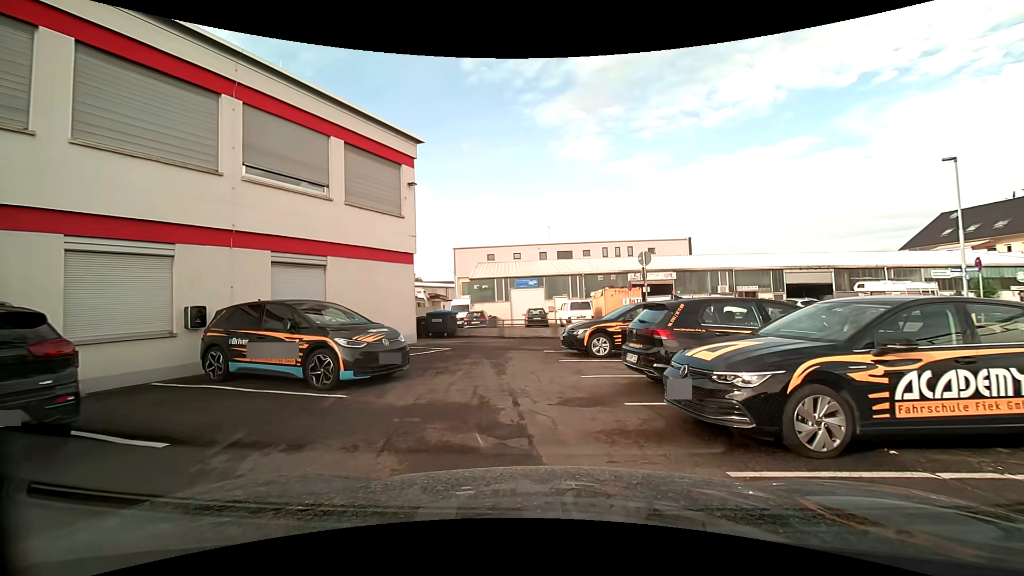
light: Day
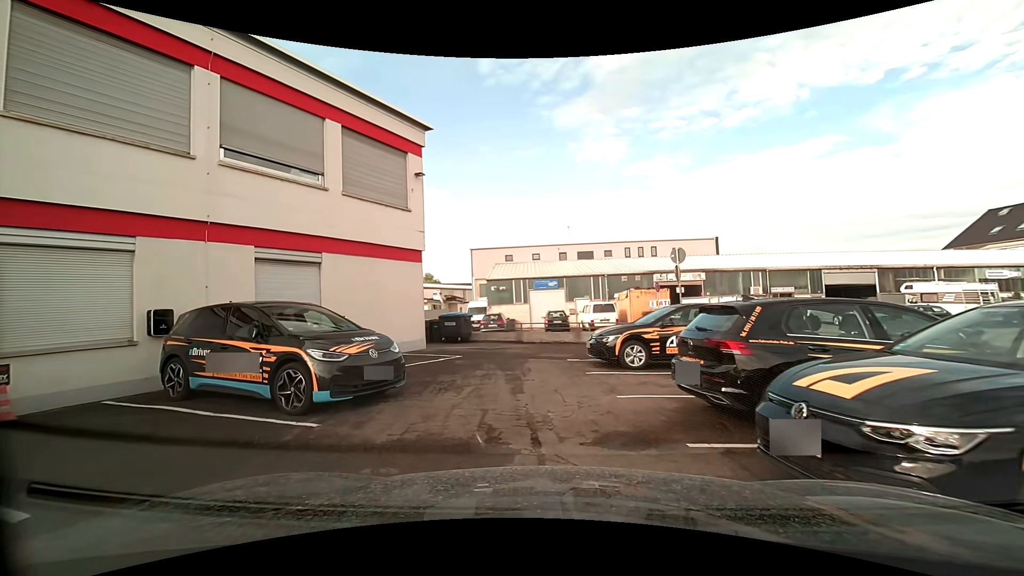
(-0.1, +1.7) m; -4°
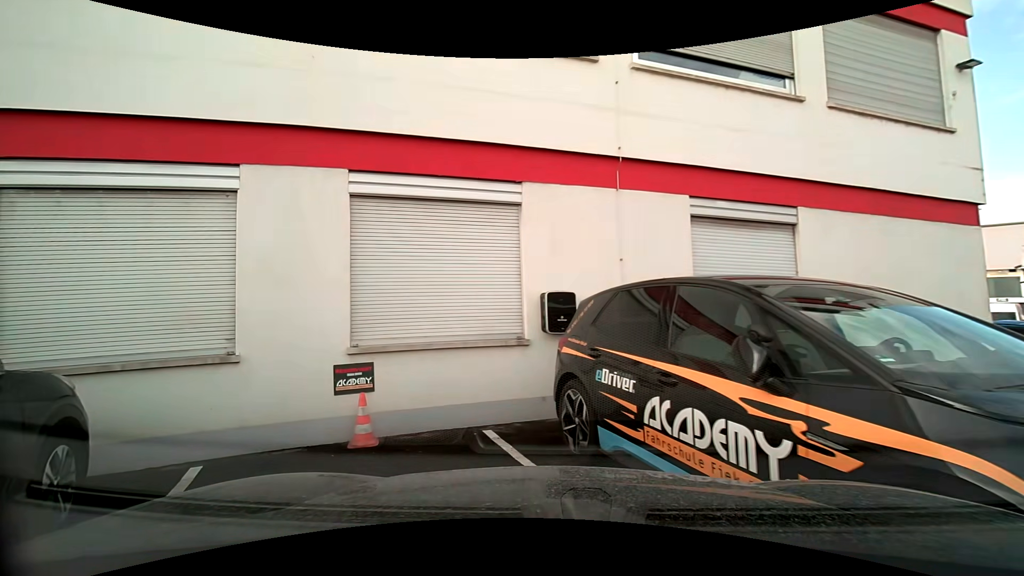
(-1.9, +4.9) m; -43°
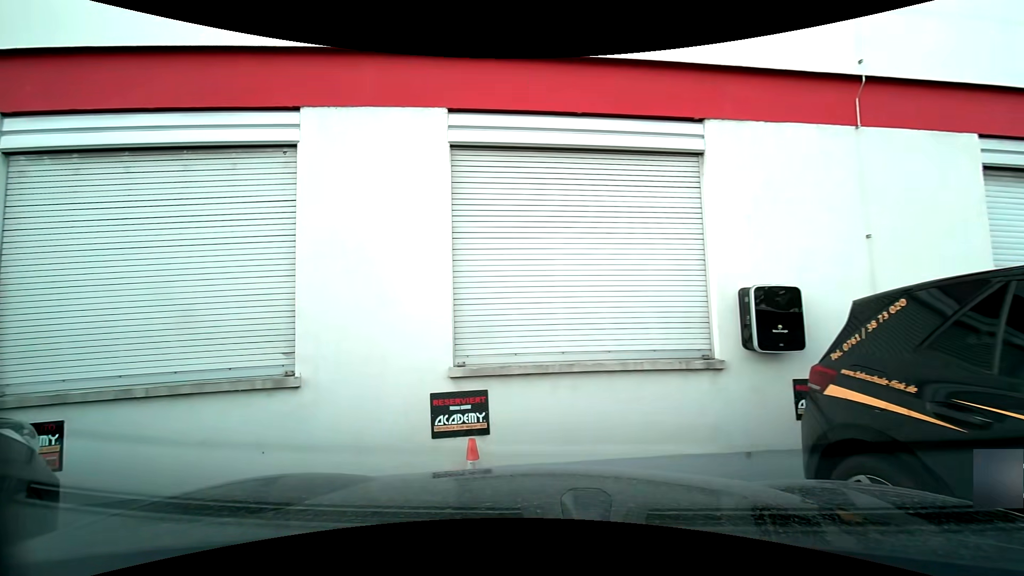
(-0.2, +1.8) m; -12°
